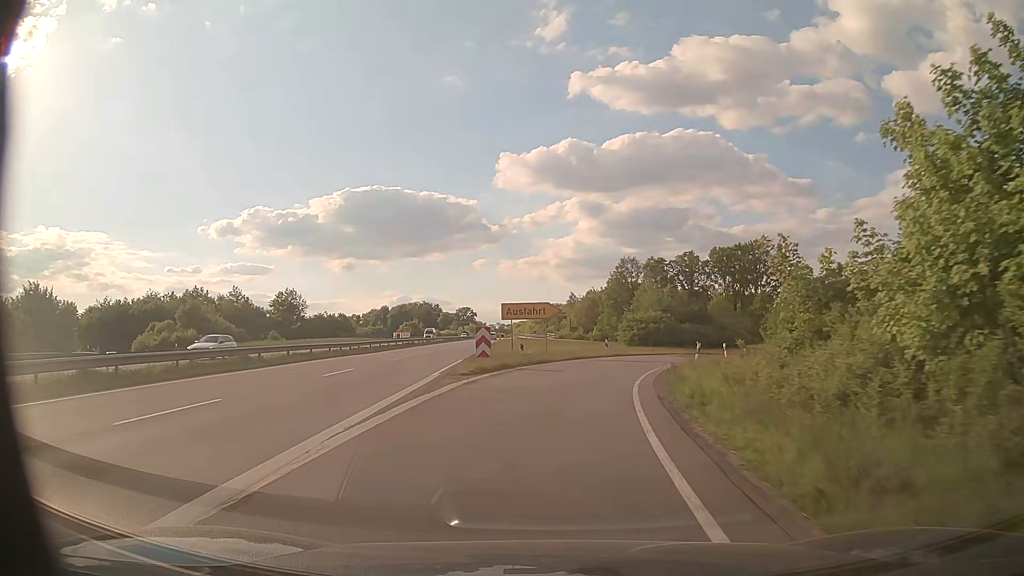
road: trunk_link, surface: asphalt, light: Day
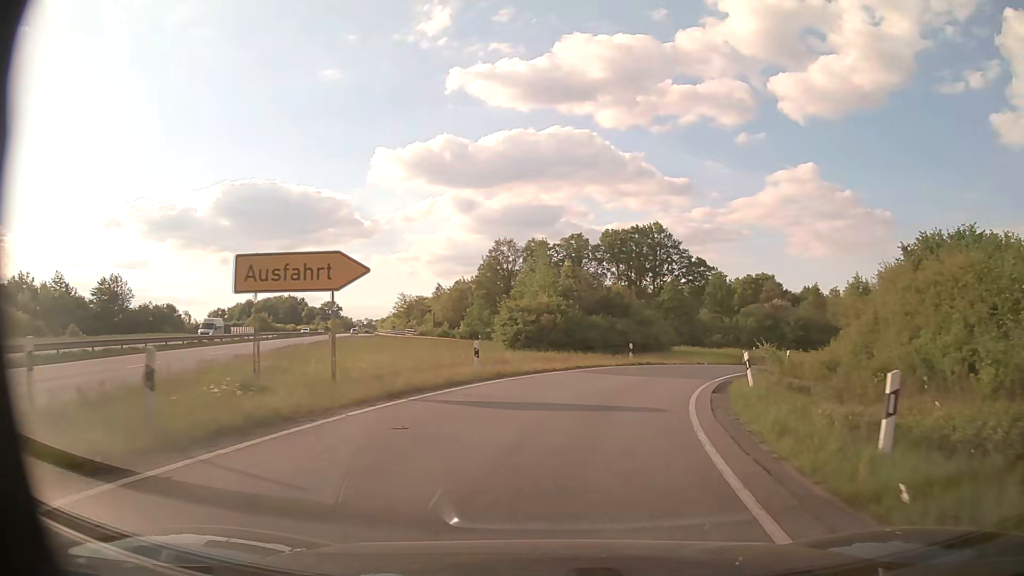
(+1.7, +23.0) m; +11°
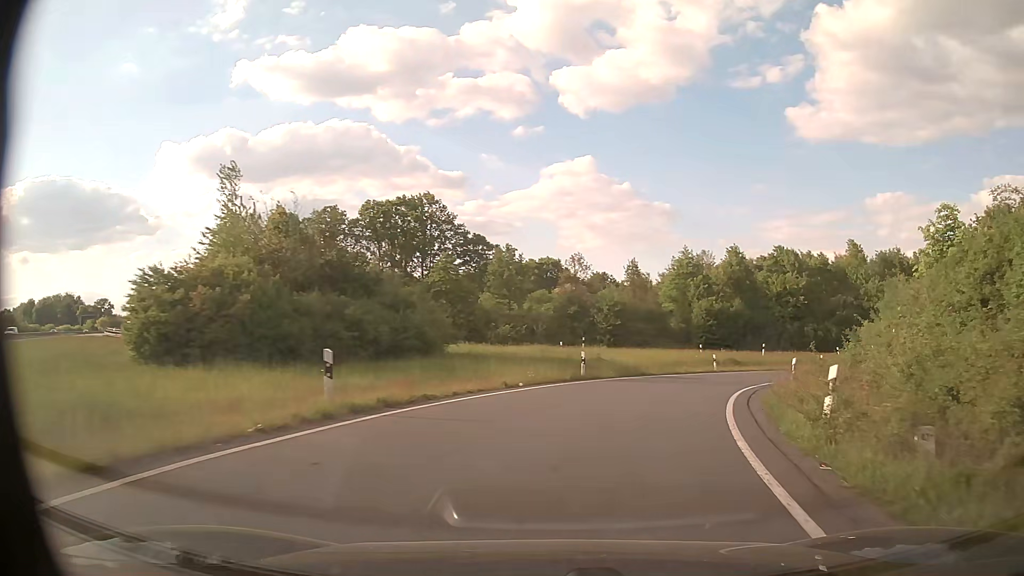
(+3.4, +22.0) m; +19°
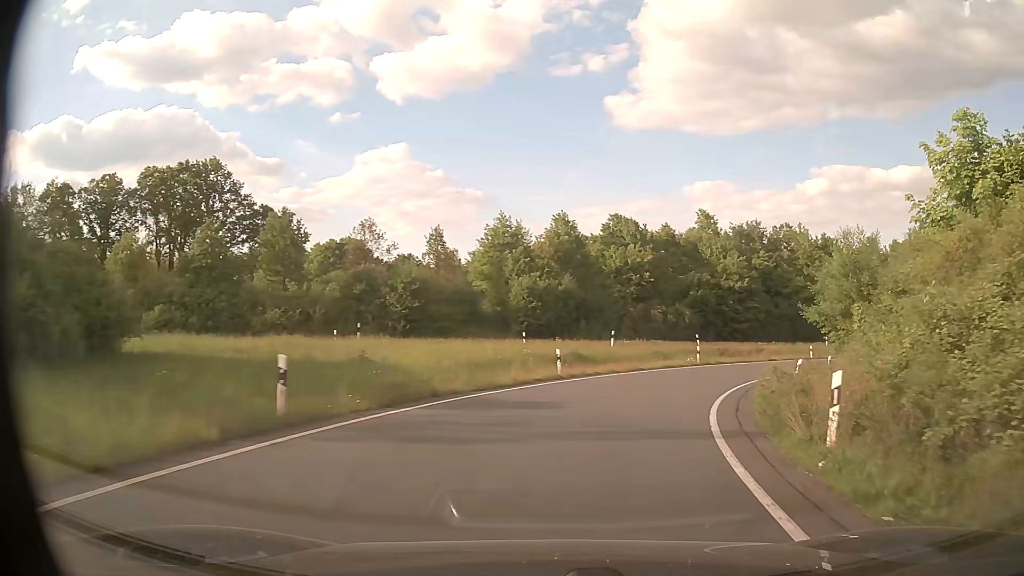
(+2.1, +14.9) m; +16°
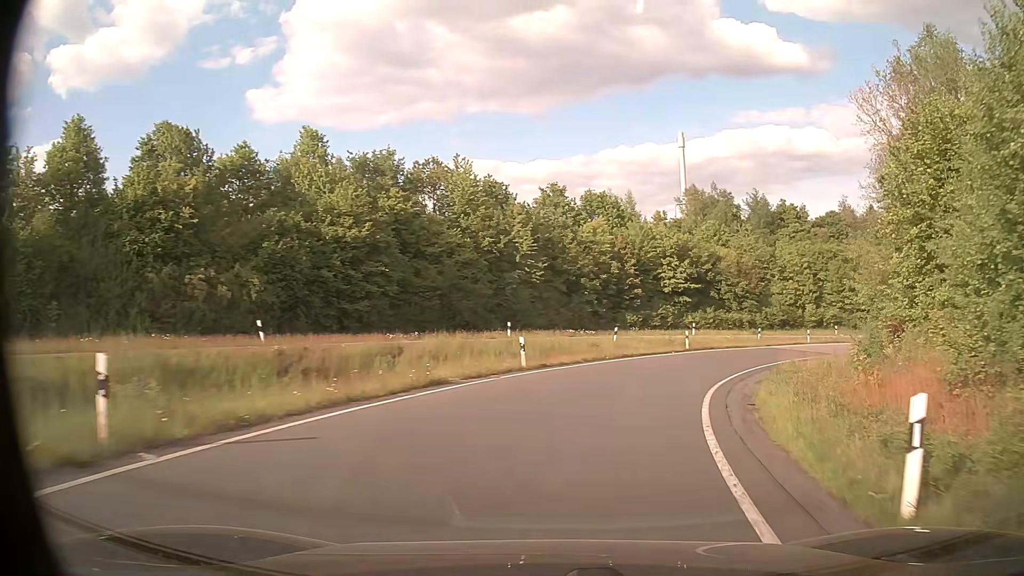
(+8.6, +29.9) m; +31°
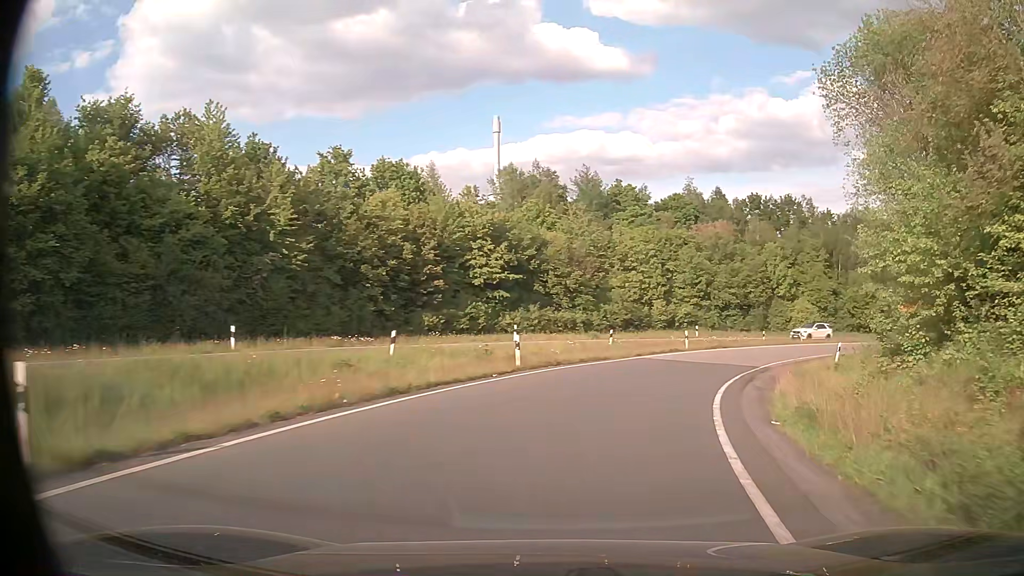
(+2.3, +15.9) m; +17°
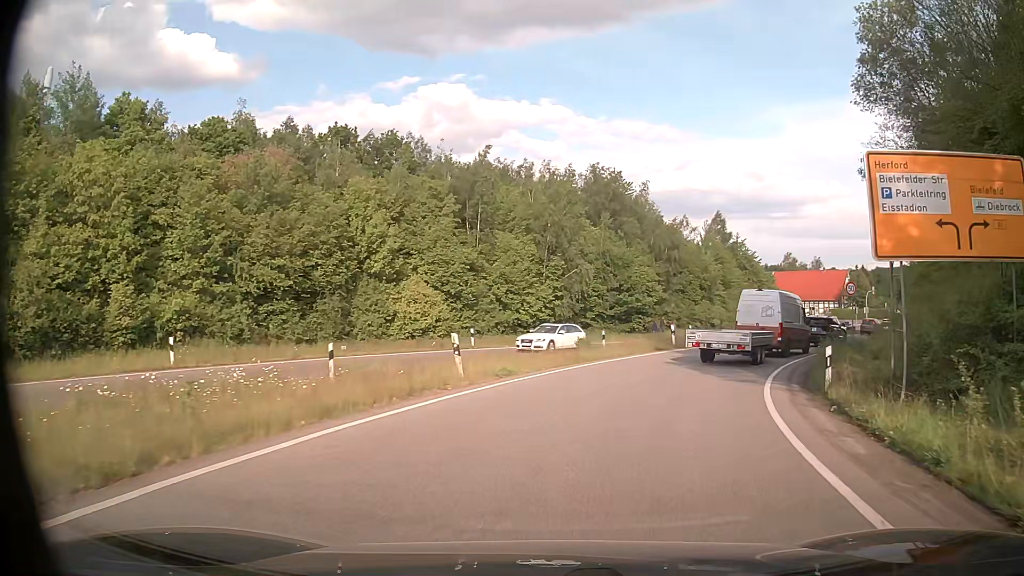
(+10.7, +33.6) m; +35°
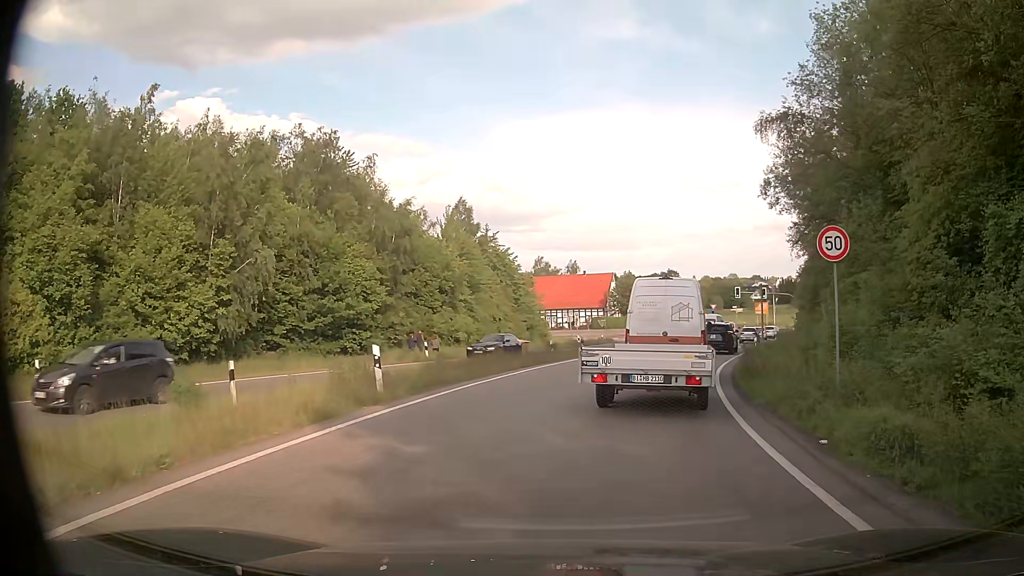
(+3.3, +17.4) m; +22°
(+1, +10) (+3, +20) (+6, +29) (+9, +39) (+13, +48) (+17, +57) (+20, +67) (+24, +76) (+28, +85) (+37, +89) m
